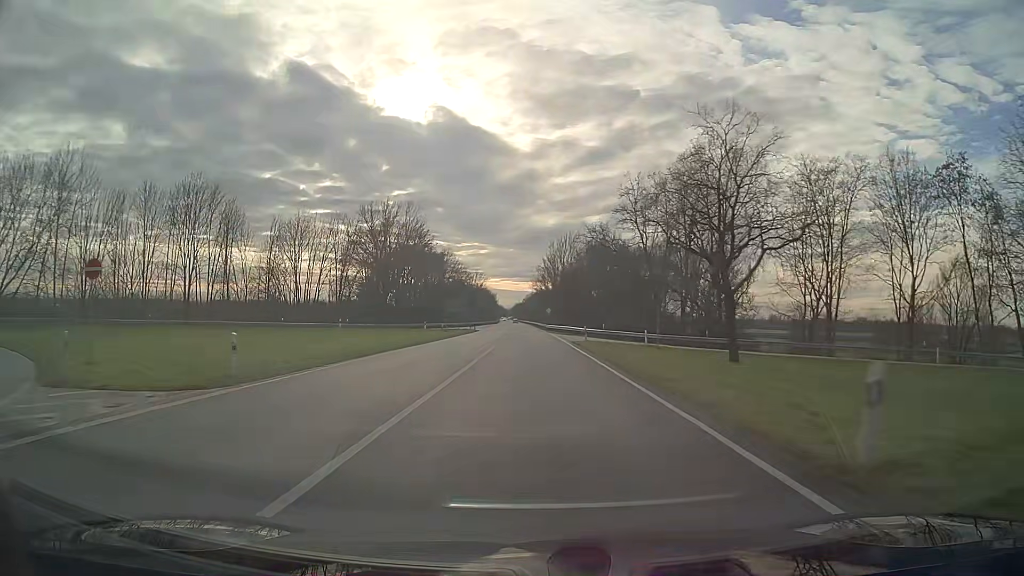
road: primary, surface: asphalt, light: Day
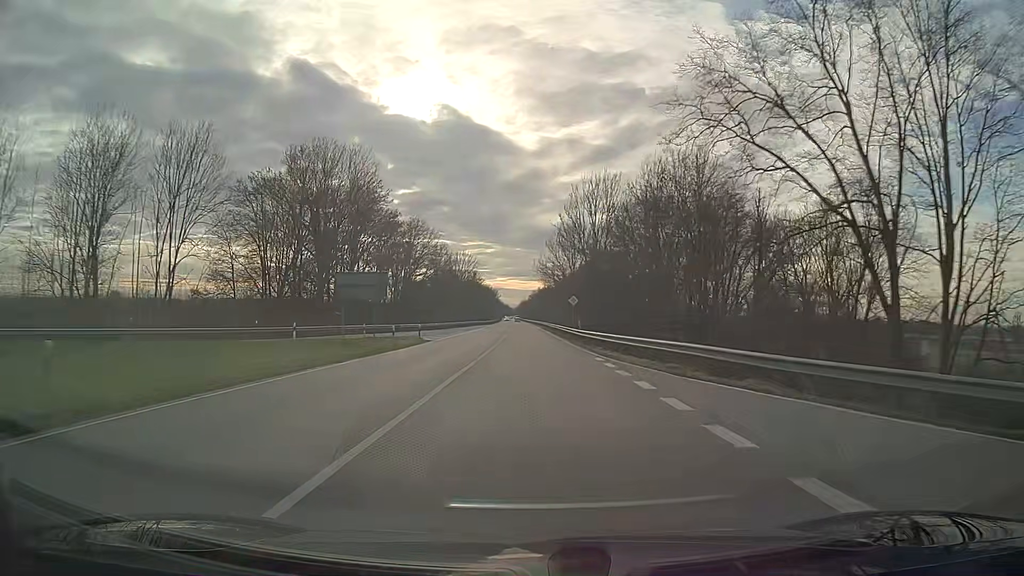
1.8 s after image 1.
(-0.3, +47.4) m; -1°
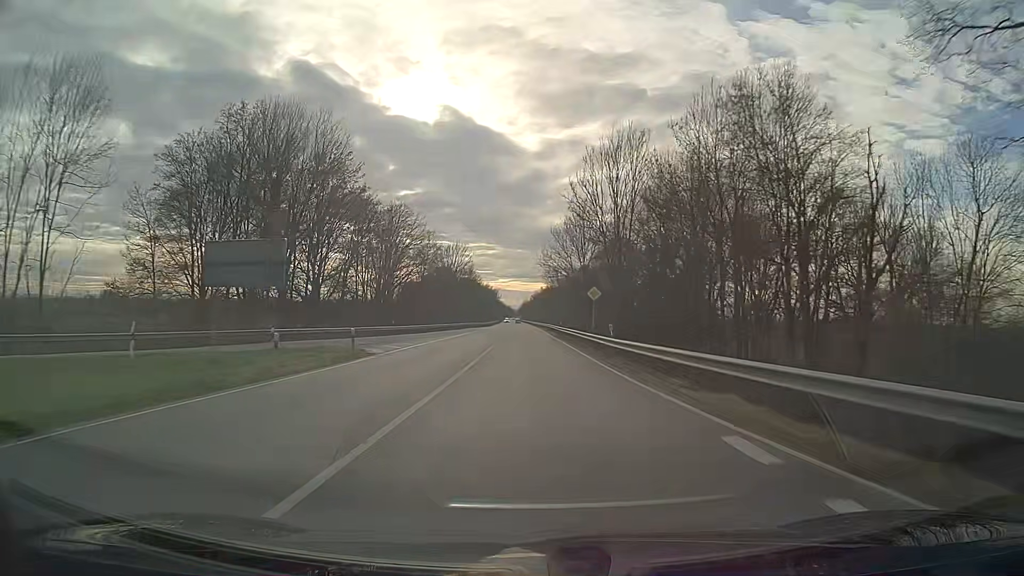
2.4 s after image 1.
(0.0, +15.8) m; 0°
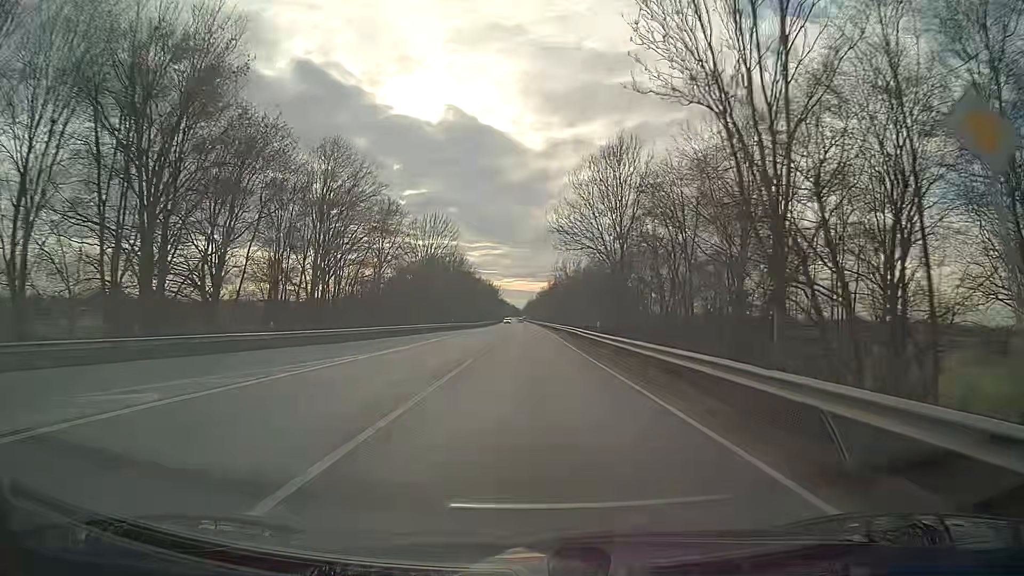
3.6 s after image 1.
(-0.2, +31.6) m; -1°
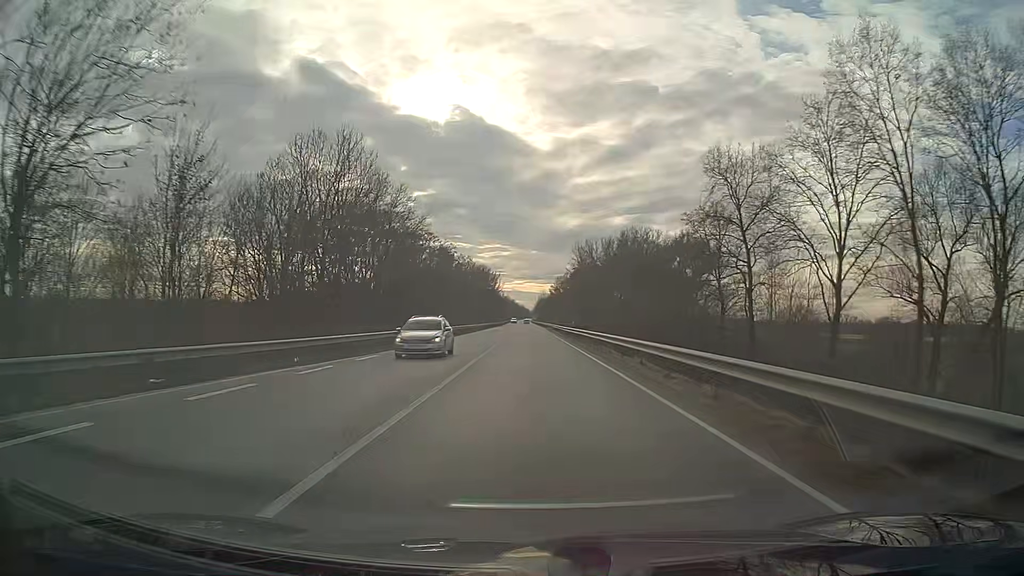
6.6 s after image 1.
(-0.4, +78.9) m; 0°
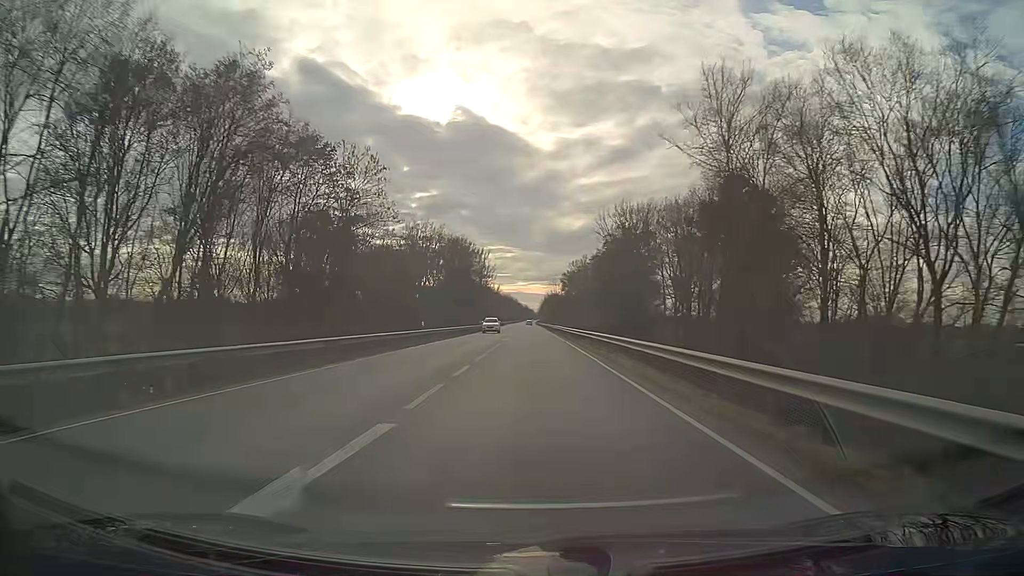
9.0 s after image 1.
(-0.2, +63.2) m; 0°
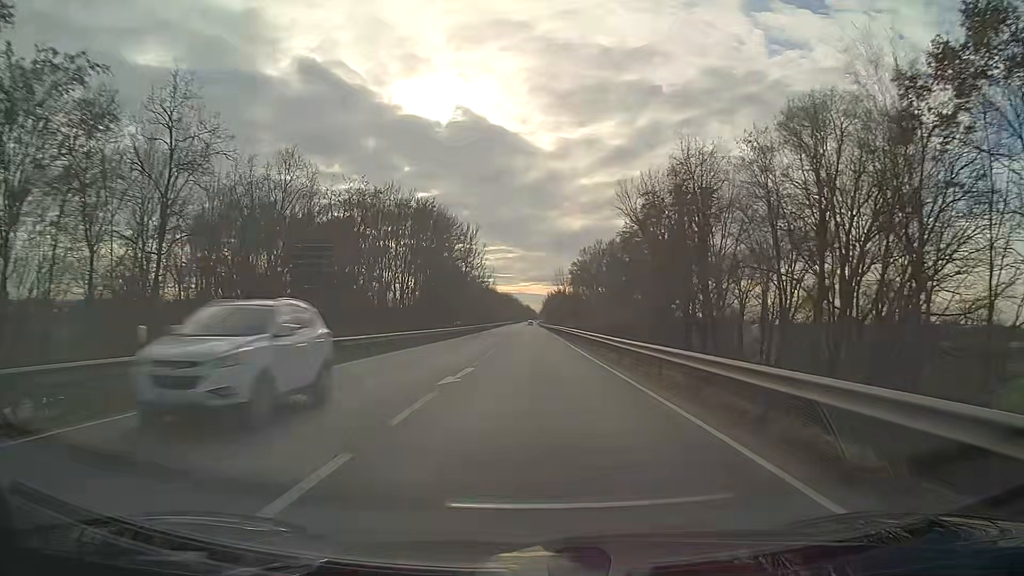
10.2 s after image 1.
(0.0, +31.6) m; 0°
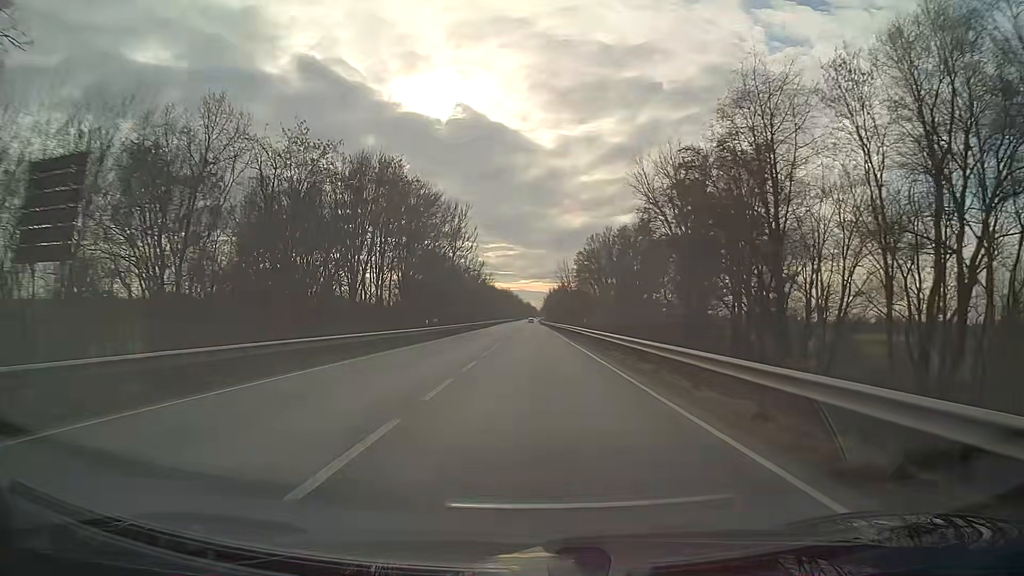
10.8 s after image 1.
(0.0, +15.8) m; 0°
(0, +10) (0, +20) (0, +30) (0, +40) (0, +50) (0, +60) (0, +70) (0, +80) (0, +90) (0, +100) m
